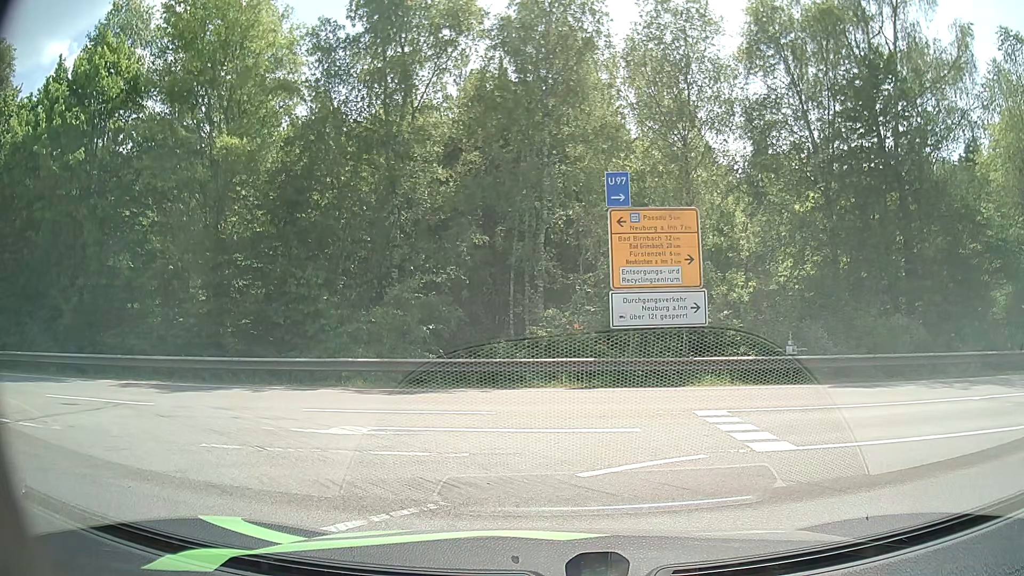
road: motorway_link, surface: asphalt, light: Day
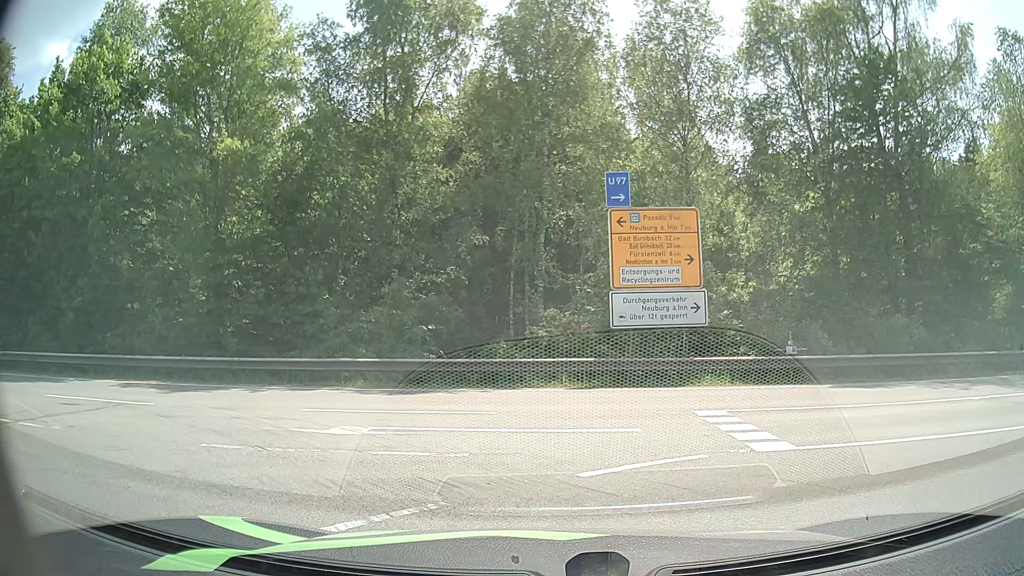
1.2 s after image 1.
(0.0, 0.0) m; 0°
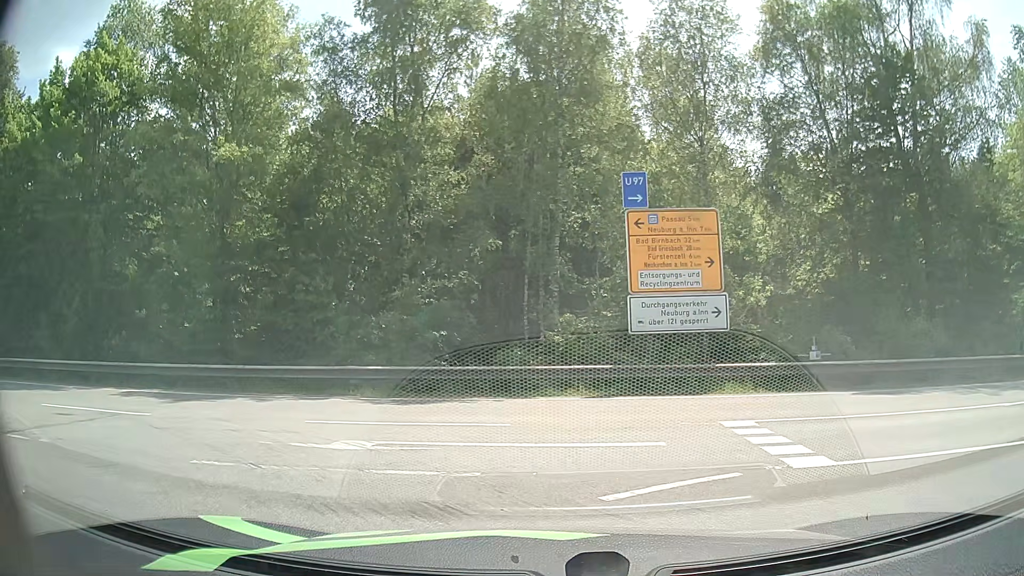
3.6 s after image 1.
(0.0, +0.7) m; -2°
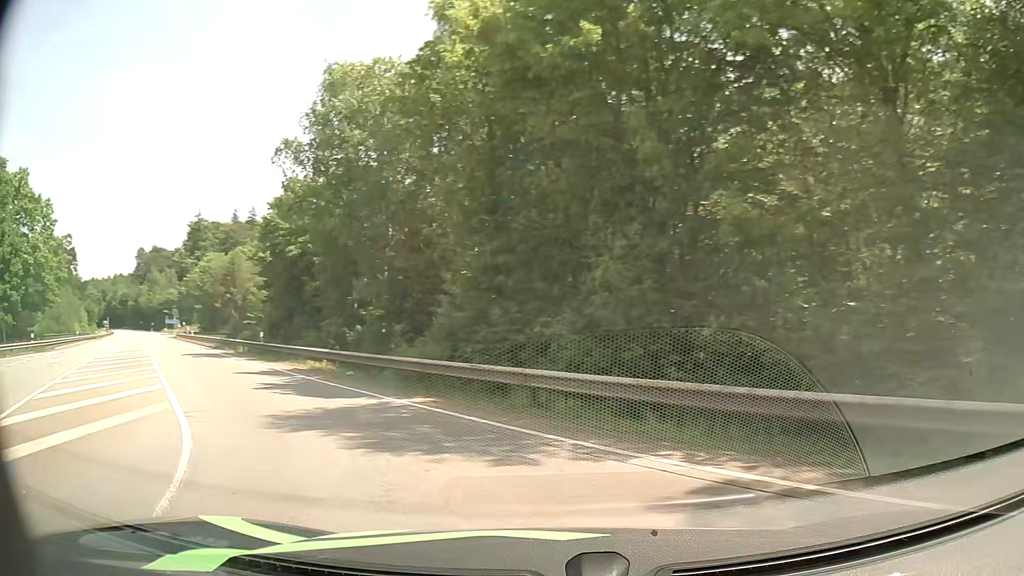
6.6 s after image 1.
(-5.1, +10.1) m; -54°
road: secondary
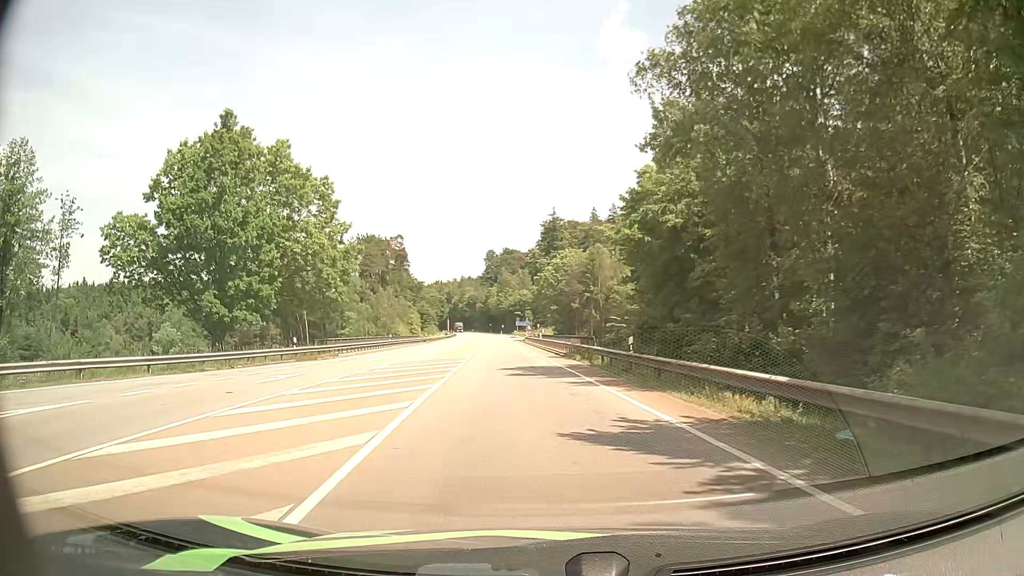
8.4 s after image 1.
(-4.4, +11.3) m; -32°
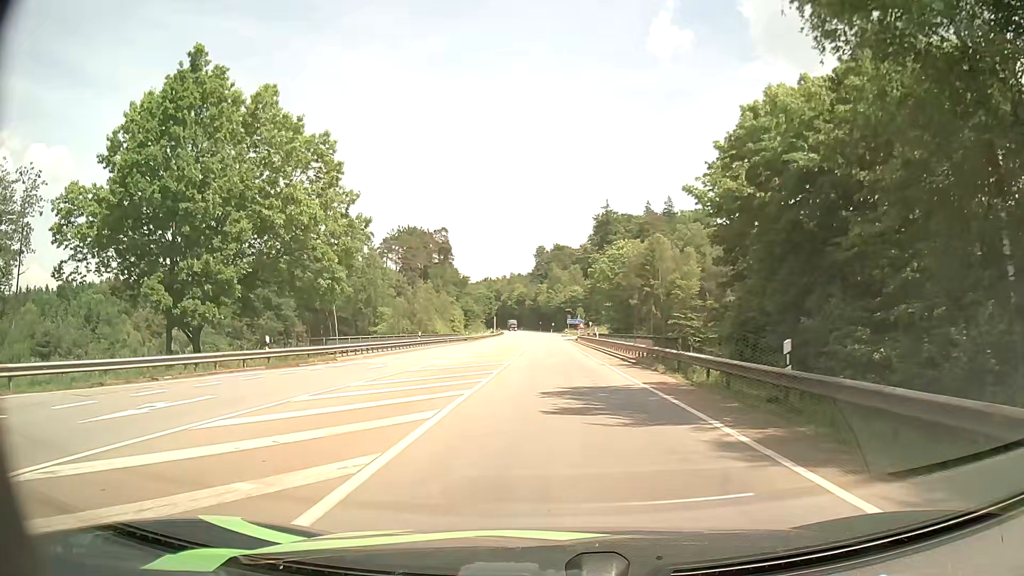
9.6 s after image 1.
(-0.5, +10.6) m; -4°
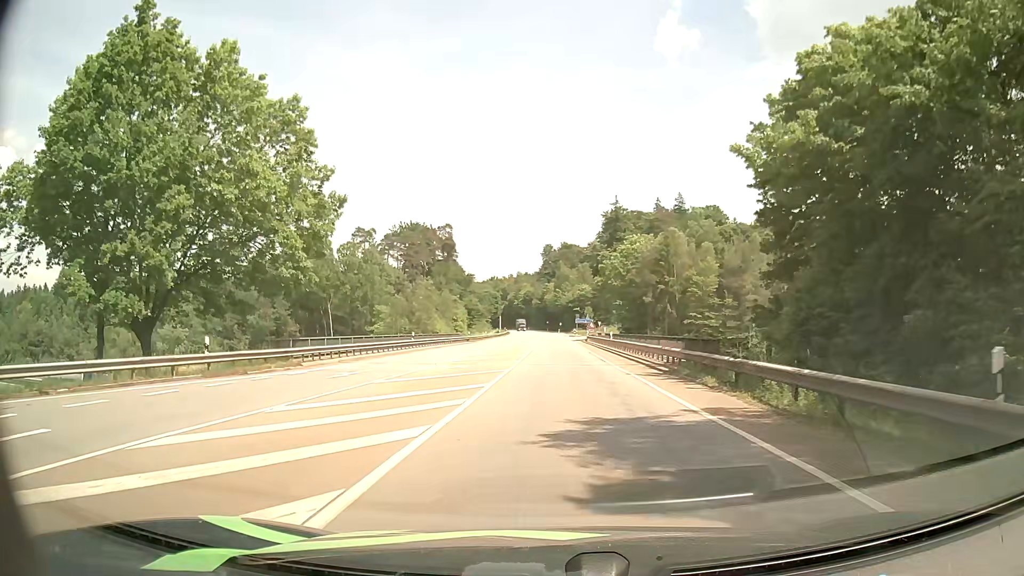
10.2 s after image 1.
(-0.1, +6.1) m; -1°
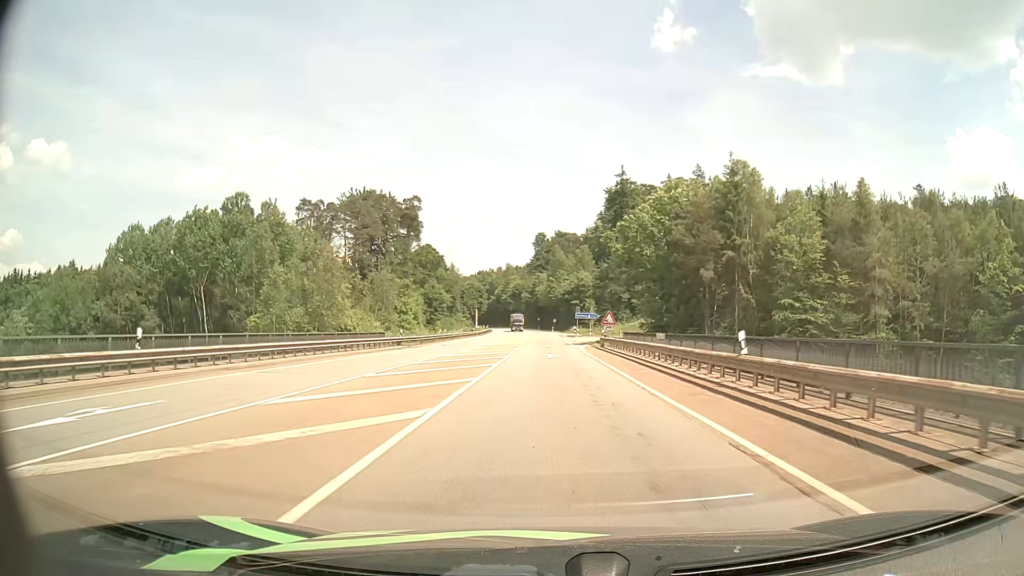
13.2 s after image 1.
(+0.6, +36.3) m; +1°
(0, +10) (0, +20) (0, +30) (0, +40) (0, +50) (0, +60) (0, +70) (0, +80) (-1, +90) (-1, +100) m
